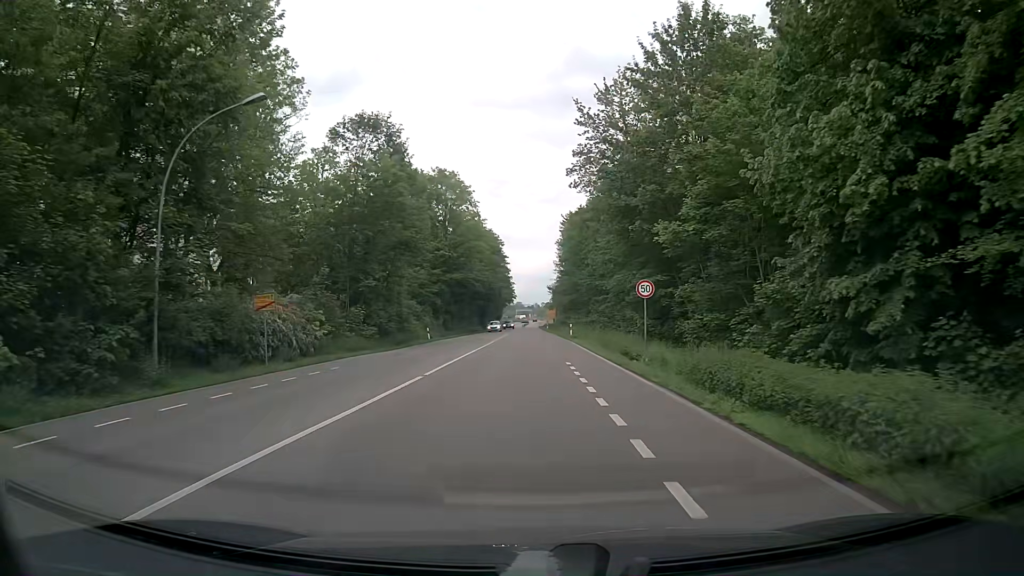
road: tertiary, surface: asphalt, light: Day
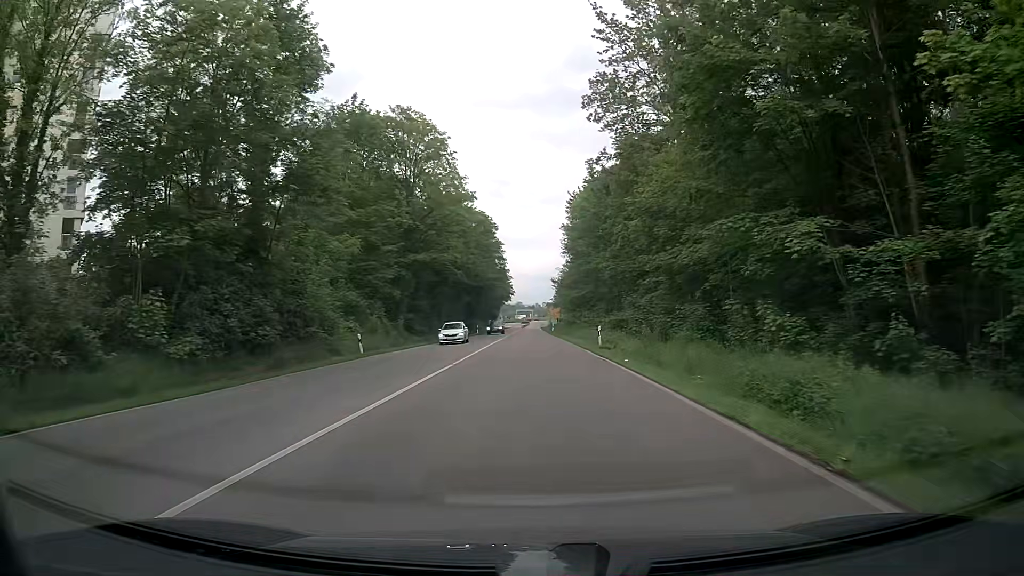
(0.0, +22.9) m; 0°
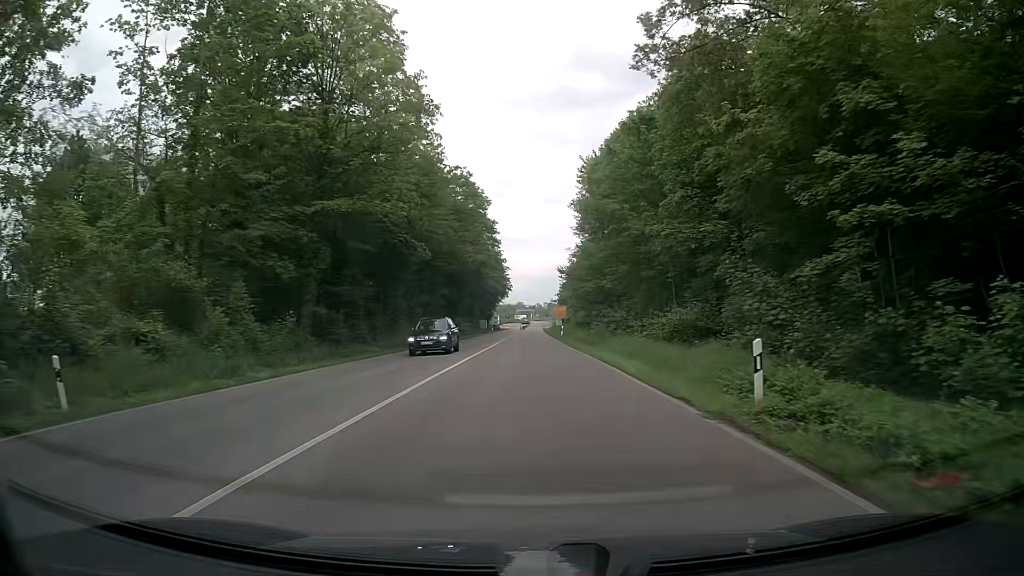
(+0.2, +23.2) m; 0°
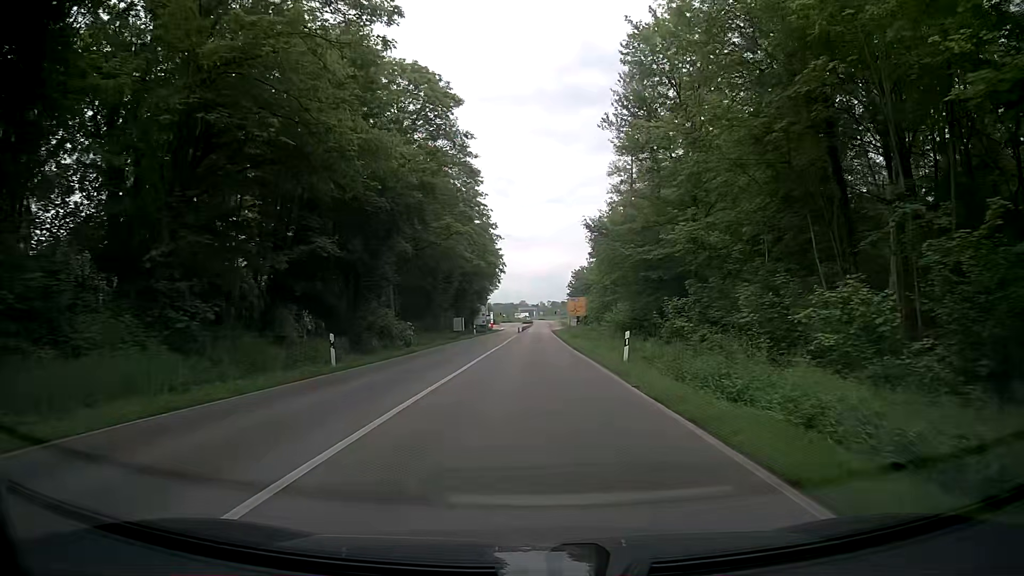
(0.0, +39.1) m; 0°
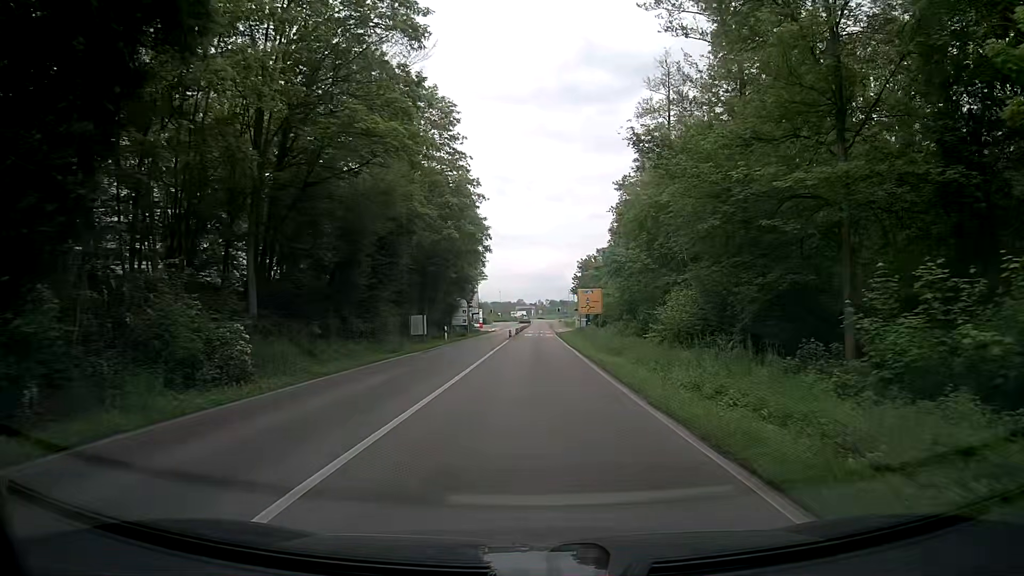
(+0.1, +22.6) m; +1°
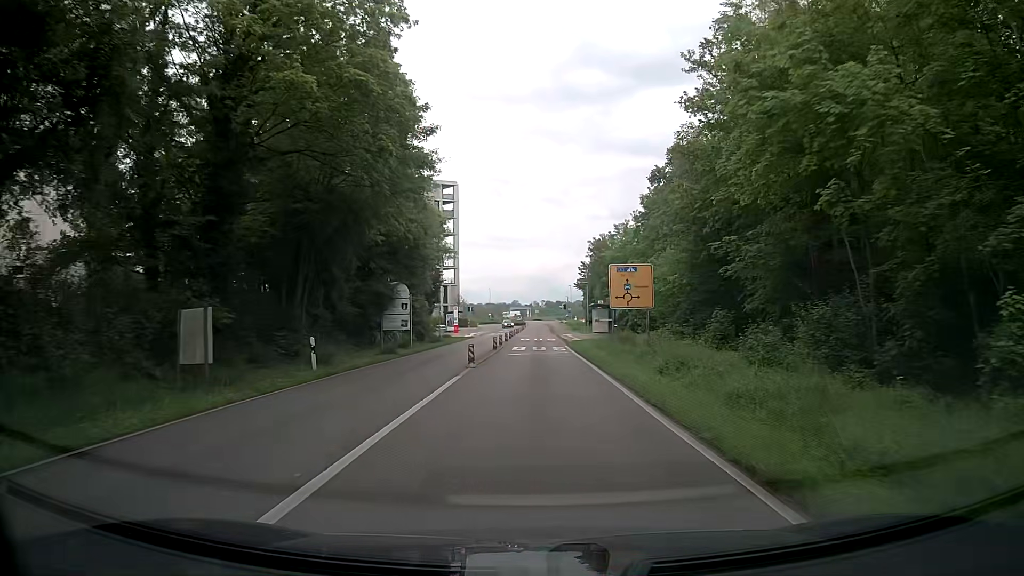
(-0.2, +29.4) m; 0°
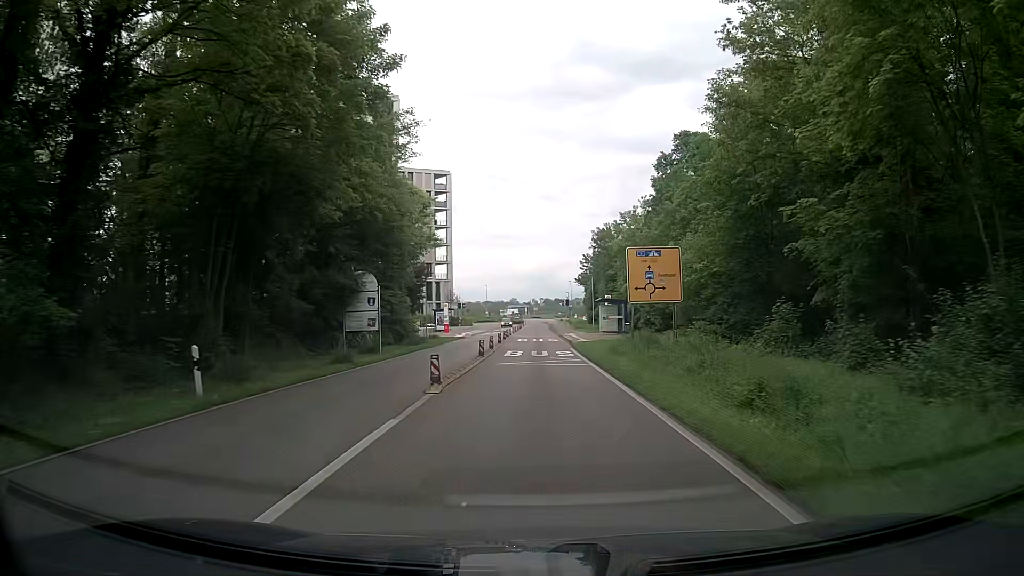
(0.0, +7.3) m; 0°
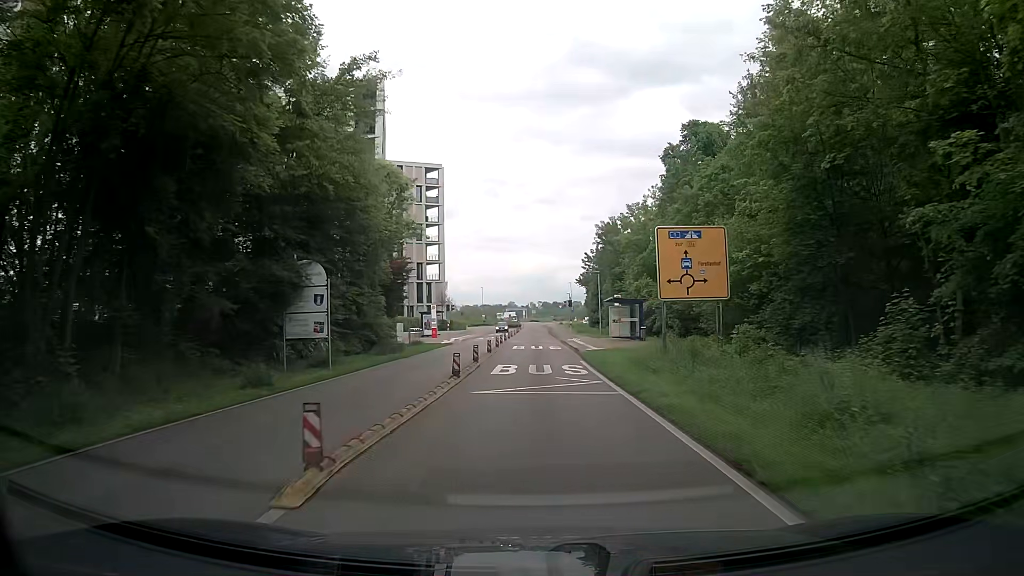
(0.0, +7.3) m; 0°
(0, +10) (0, +20) (0, +30) (0, +40) (+1, +50) (+1, +60) (+1, +70) (+1, +80) (+1, +90) (+1, +100) m
